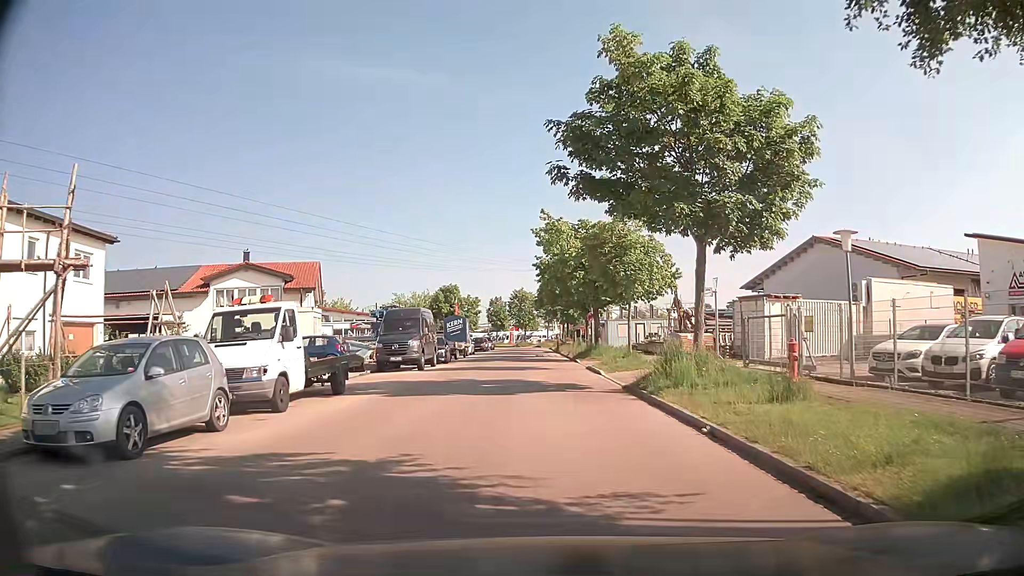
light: Day
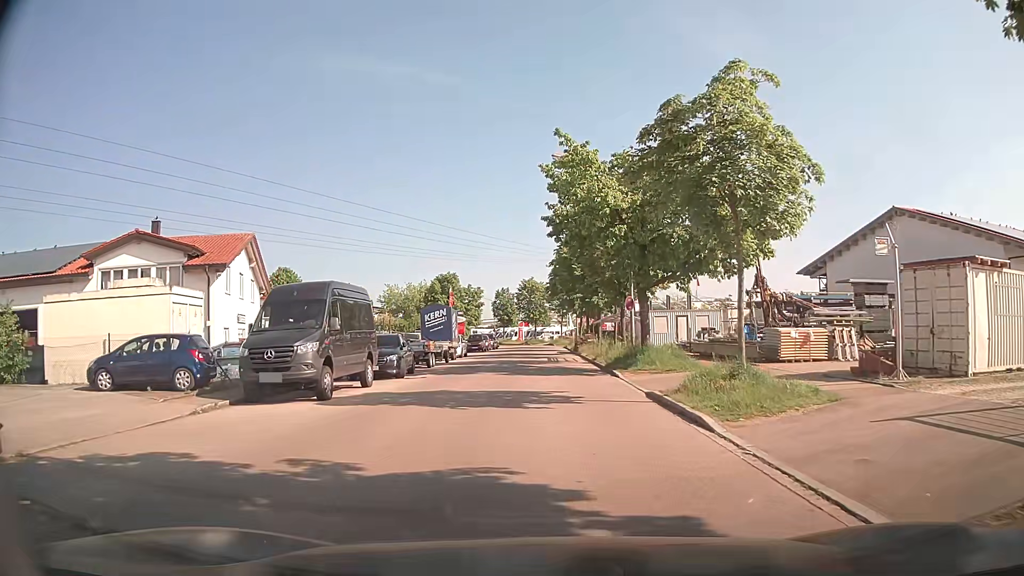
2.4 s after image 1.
(-0.1, +14.2) m; -2°
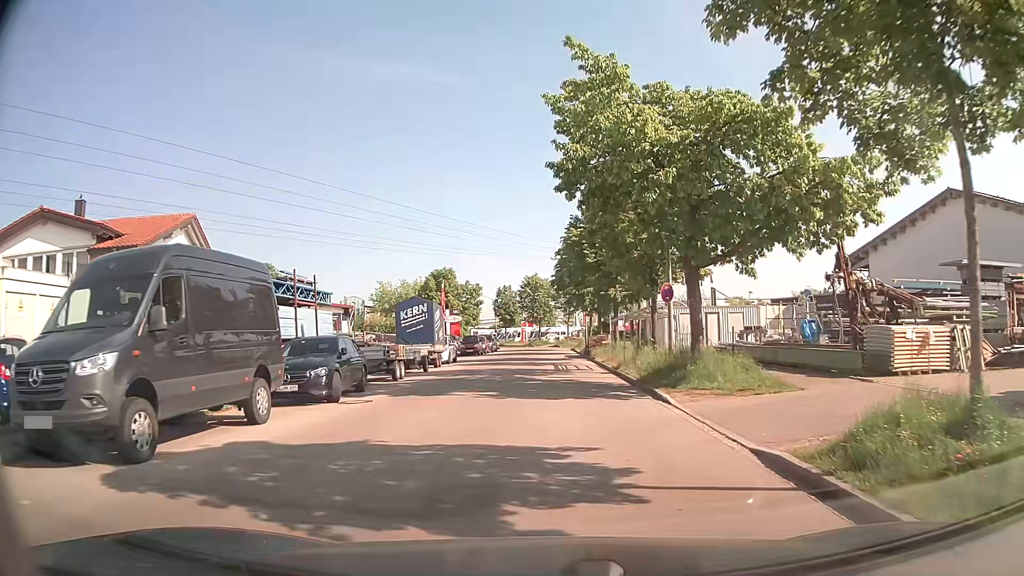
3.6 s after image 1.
(+0.1, +7.6) m; +1°
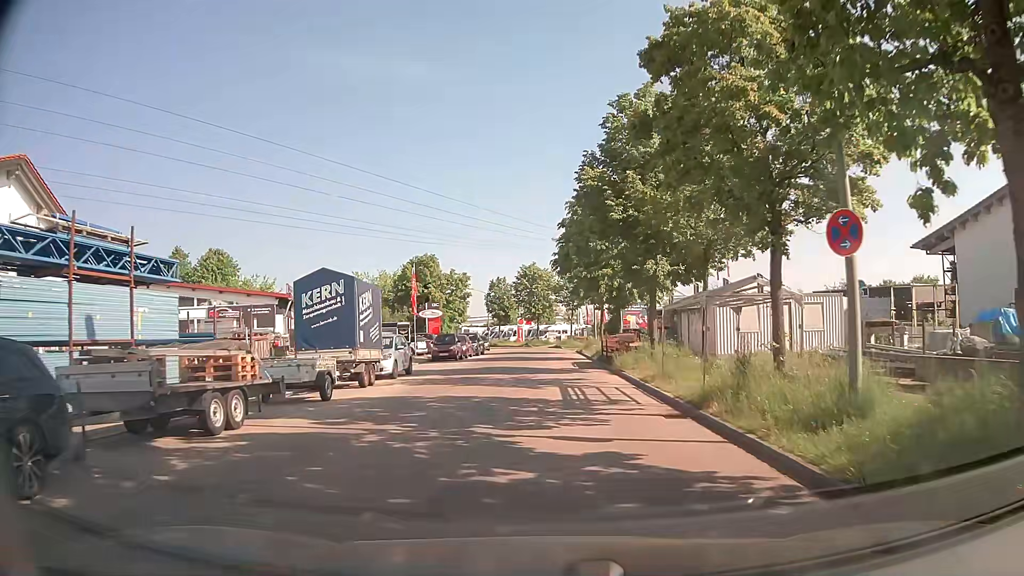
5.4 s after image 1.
(-0.2, +12.6) m; -1°
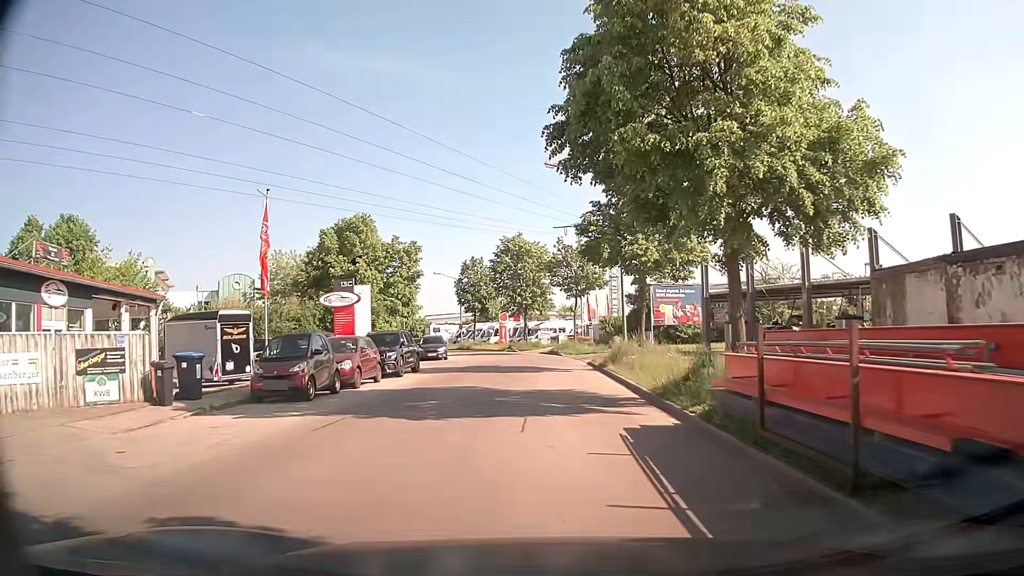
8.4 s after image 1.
(+0.1, +23.3) m; 0°
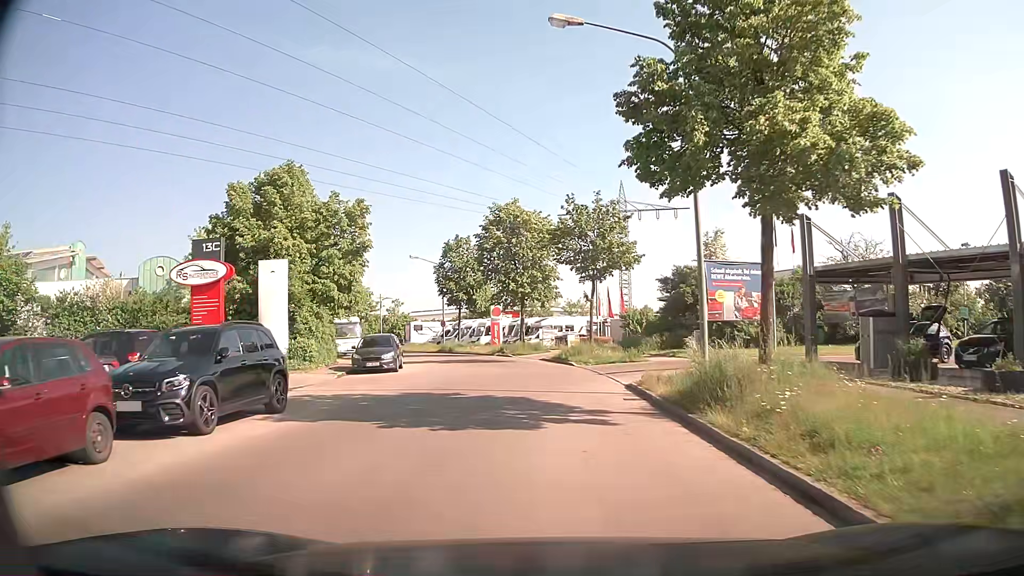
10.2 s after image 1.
(+0.2, +14.2) m; +1°
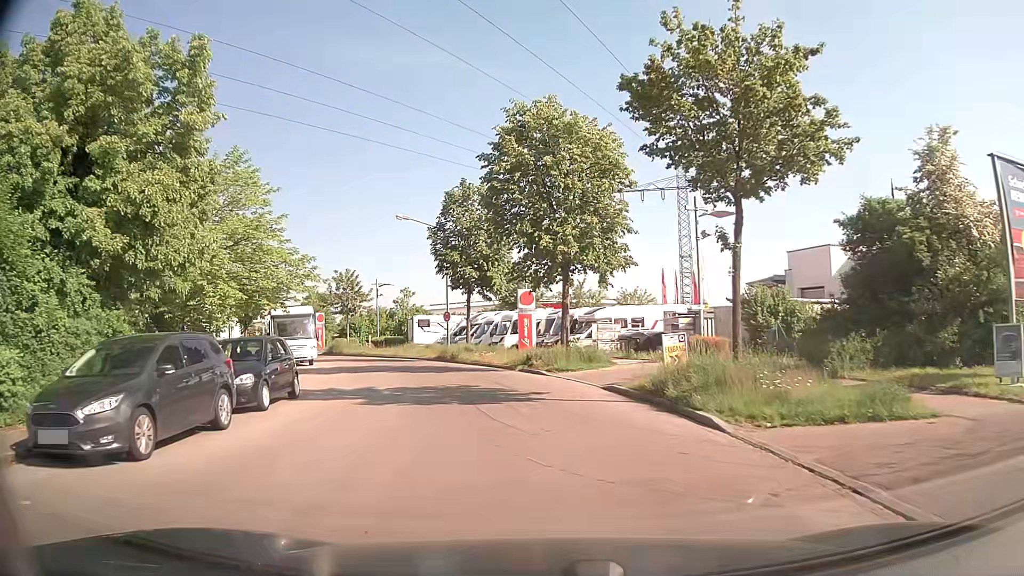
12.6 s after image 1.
(-0.4, +19.1) m; -4°
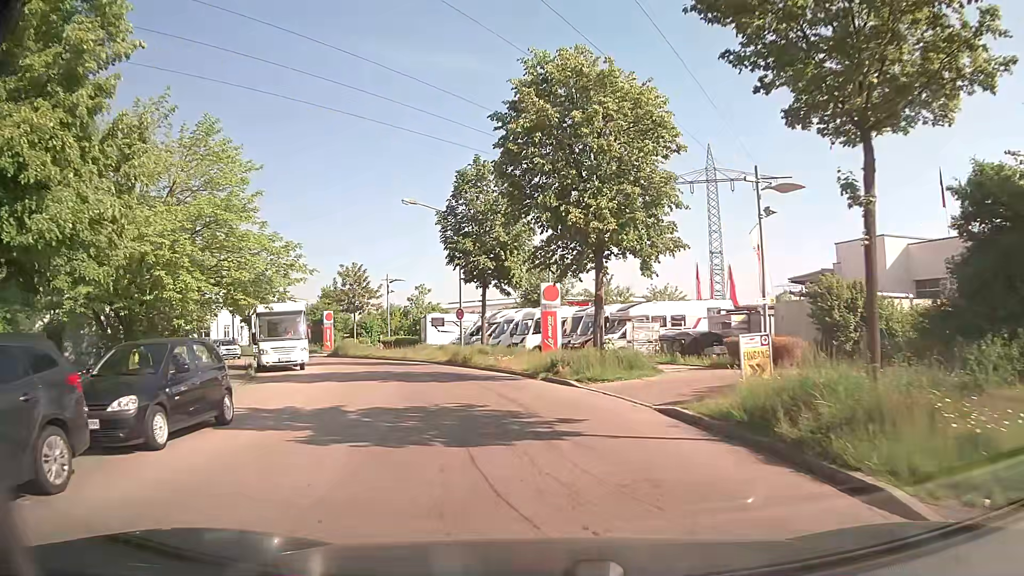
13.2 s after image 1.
(0.0, +4.7) m; -2°
(0, +10) (-2, +20) (-5, +29) (-10, +38) (-16, +46) (-22, +54) (-30, +60) (-39, +65) (-49, +68) (-58, +70) m
